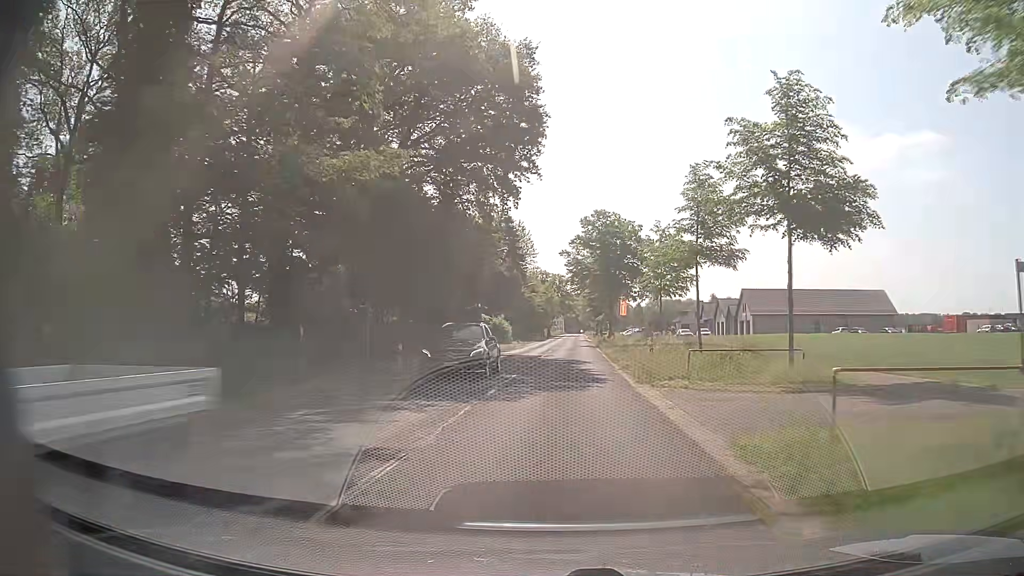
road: secondary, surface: asphalt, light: Day
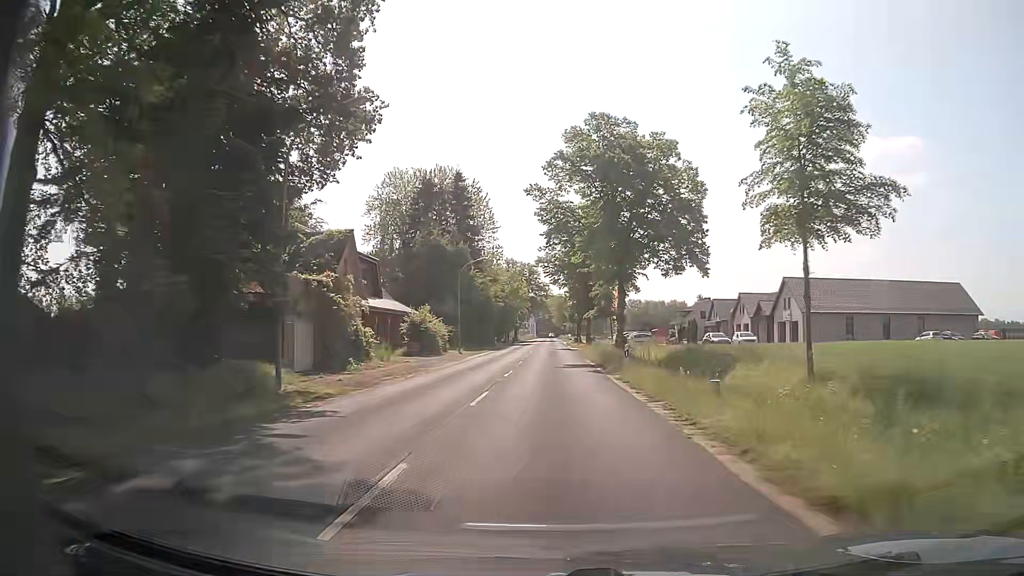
(+1.0, +32.7) m; +3°
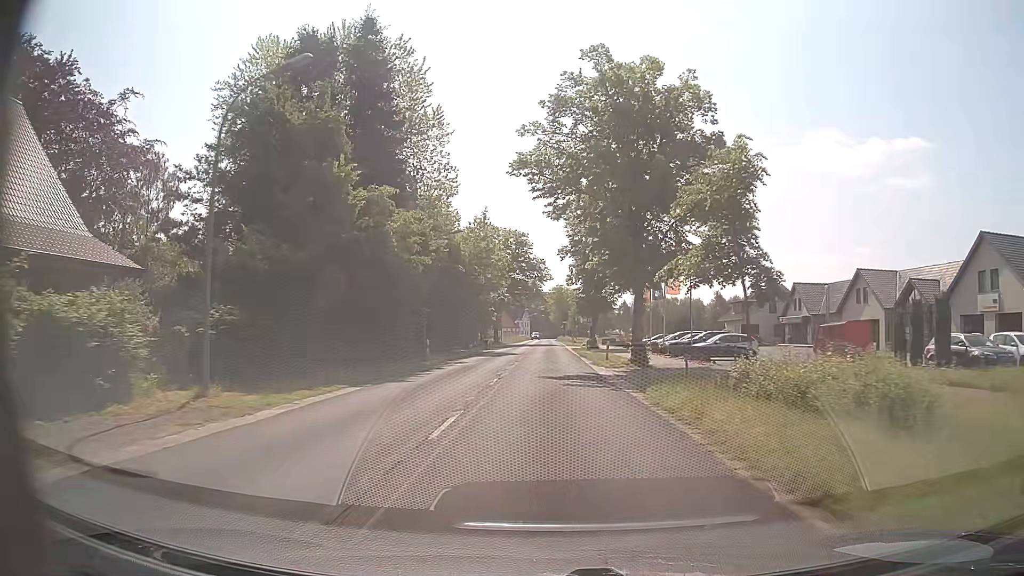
(+0.1, +40.7) m; 0°
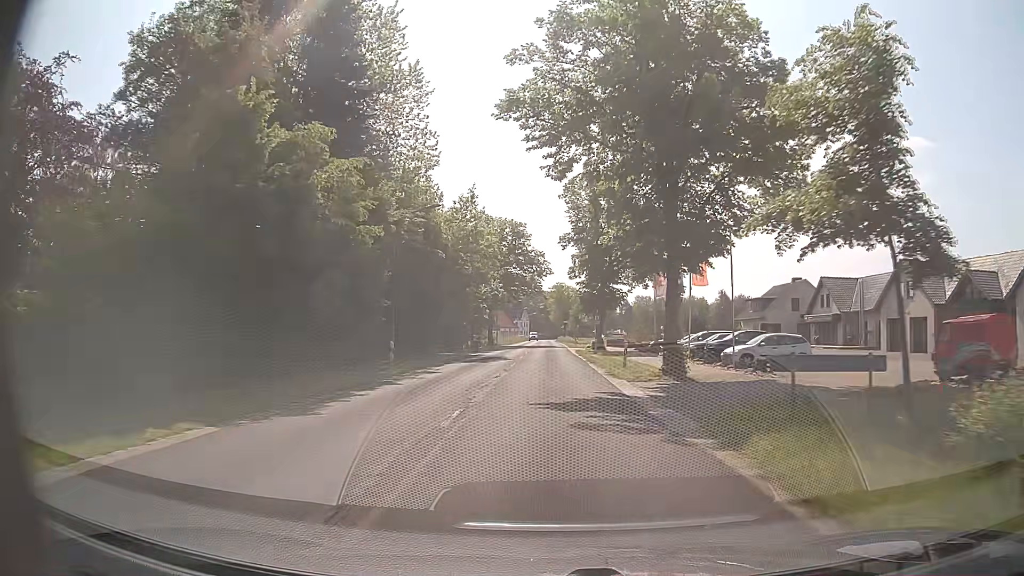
(+0.1, +8.1) m; +1°
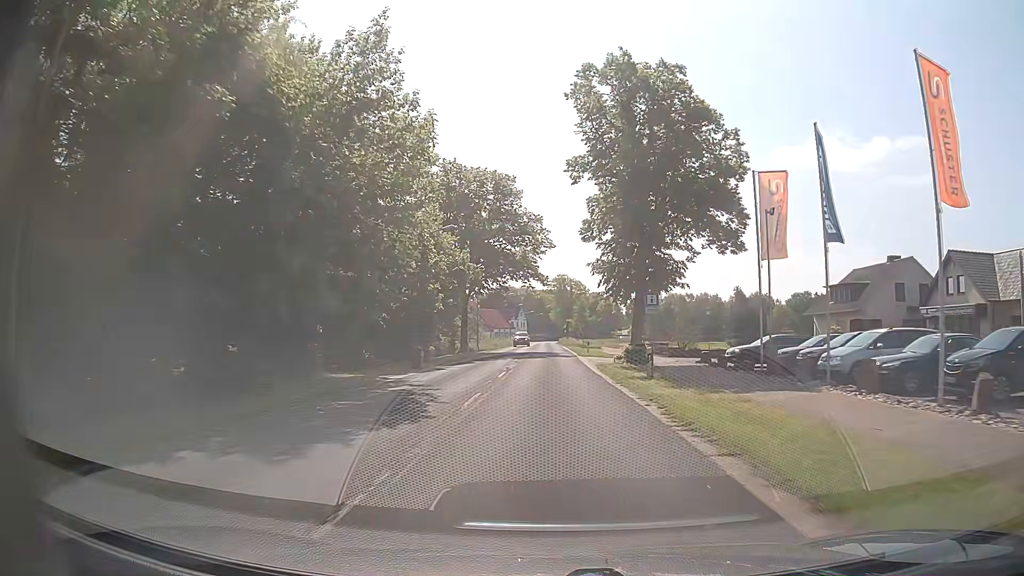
(-0.1, +24.3) m; 0°
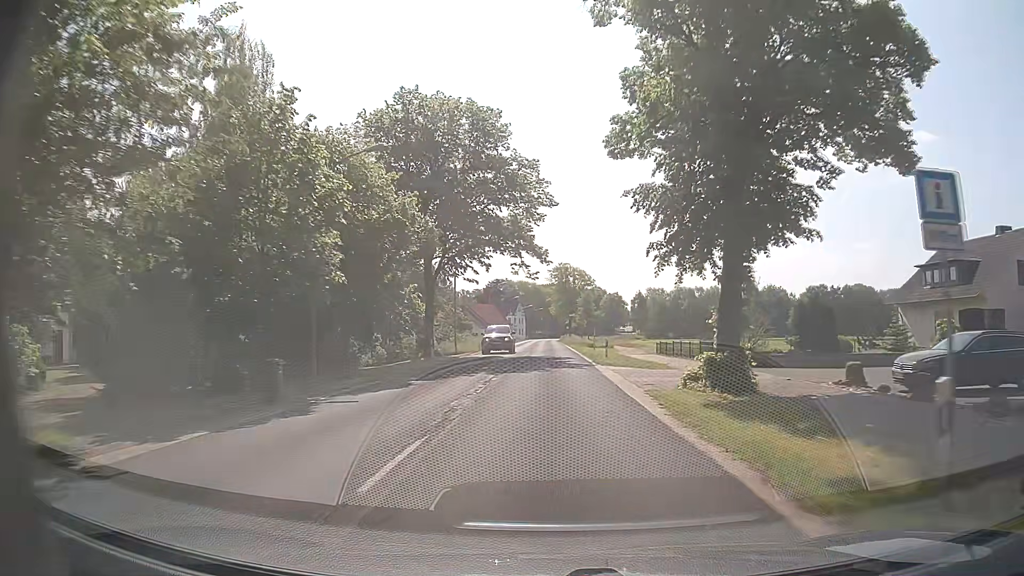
(-0.1, +16.2) m; 0°
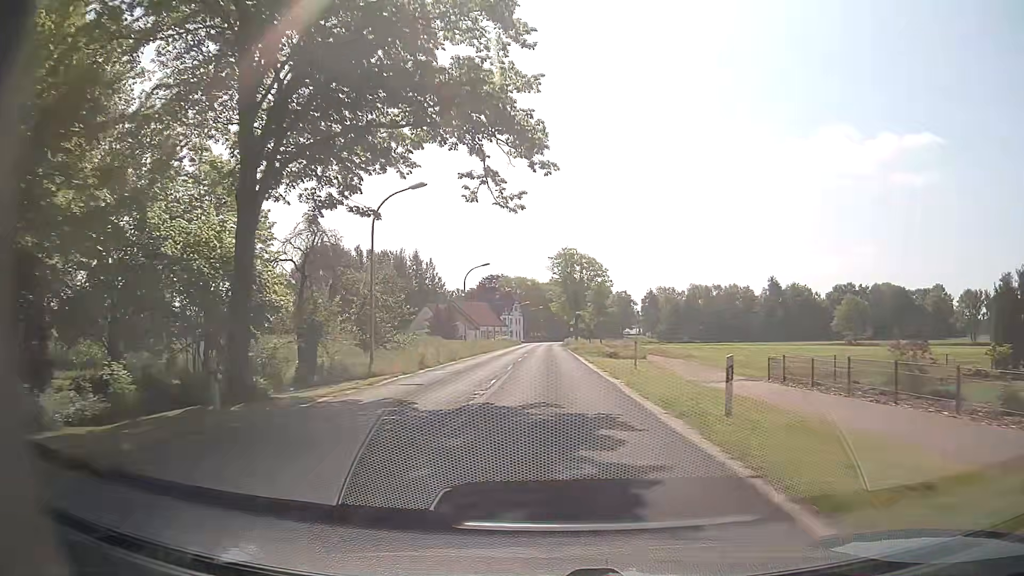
(-0.1, +24.3) m; 0°
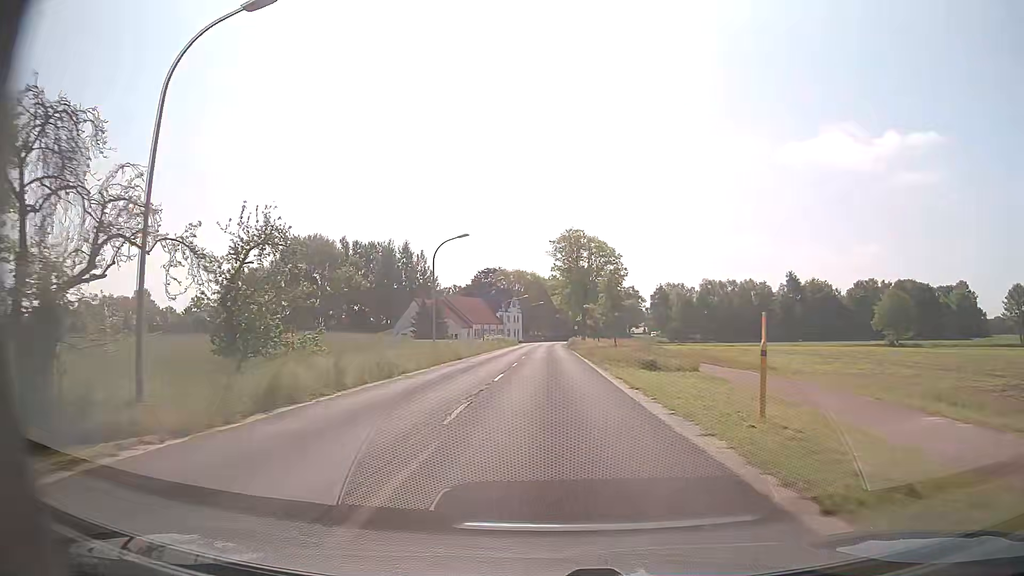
(0.0, +16.2) m; 0°
(0, +10) (0, +20) (0, +30) (0, +40) (0, +50) (0, +60) (0, +70) (0, +80) (+1, +90) (+1, +100) m
